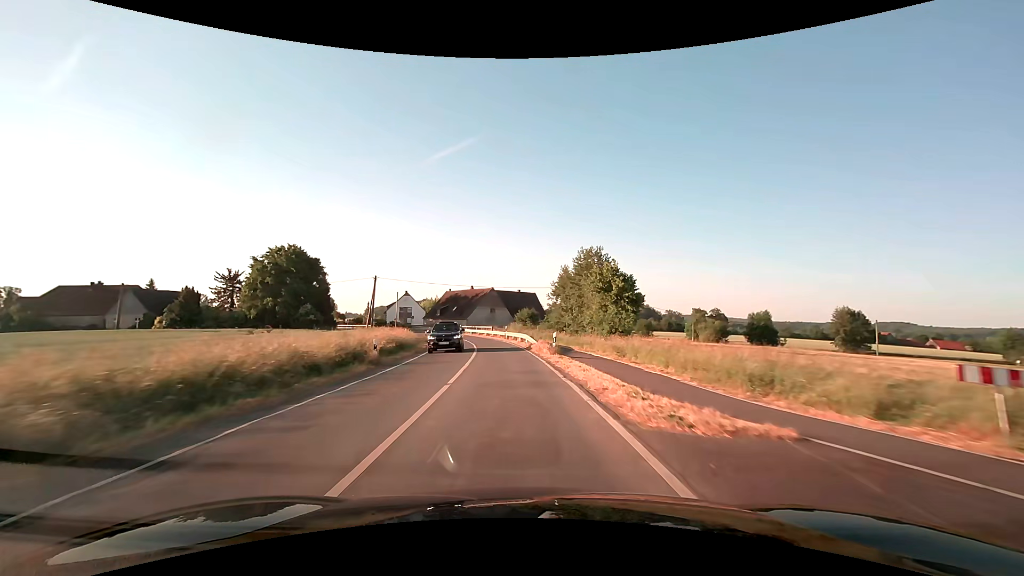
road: secondary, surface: asphalt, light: Day
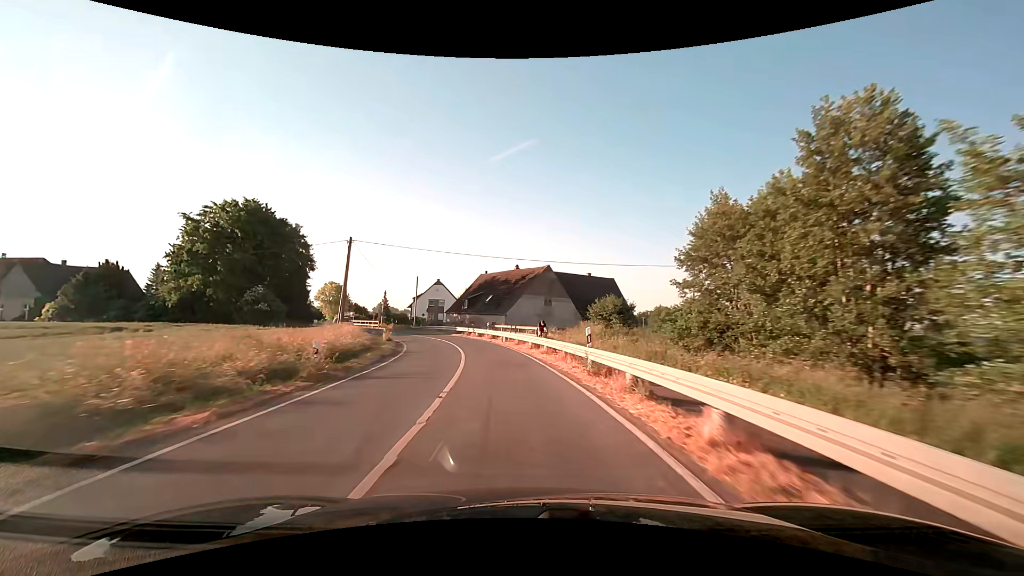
(-1.5, +32.7) m; -6°
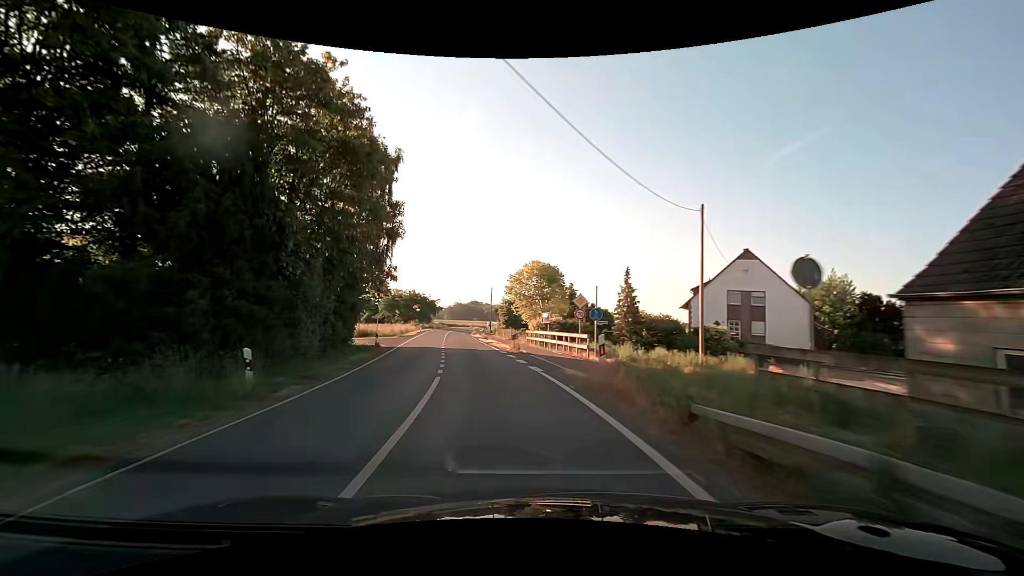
(-11.0, +52.4) m; -30°
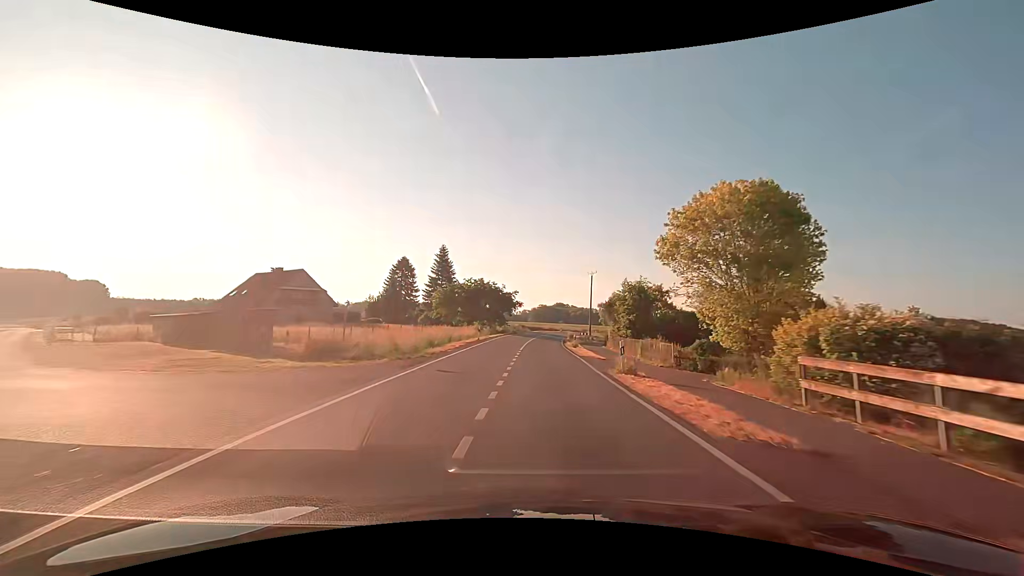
(-4.2, +31.0) m; -10°
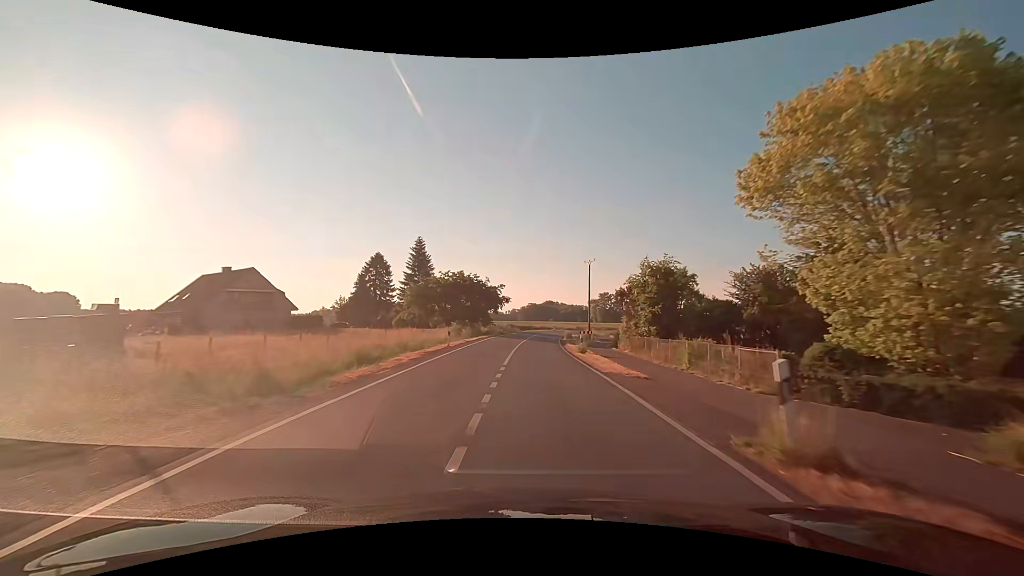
(+0.1, +10.5) m; +1°
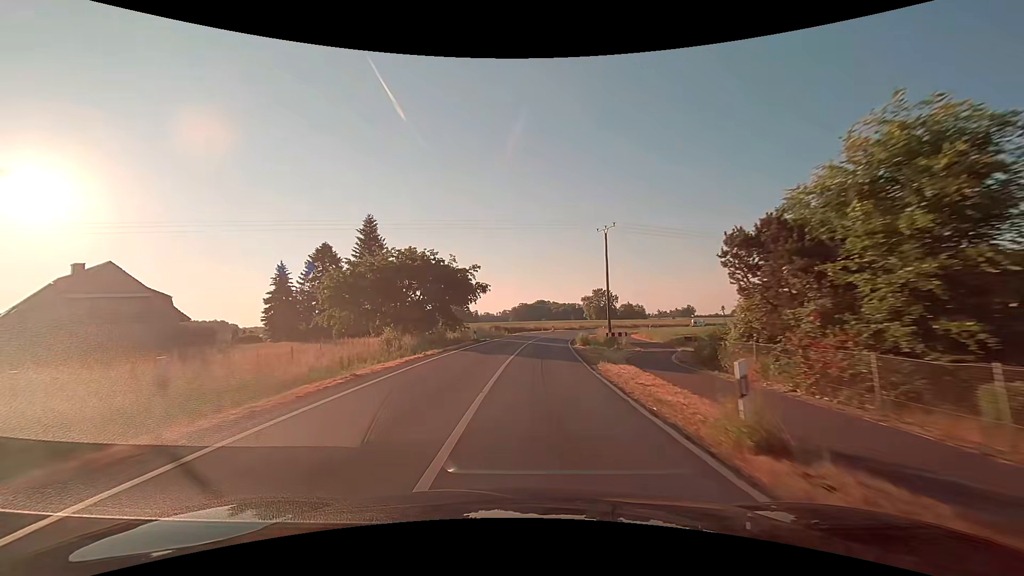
(+0.2, +21.2) m; +1°
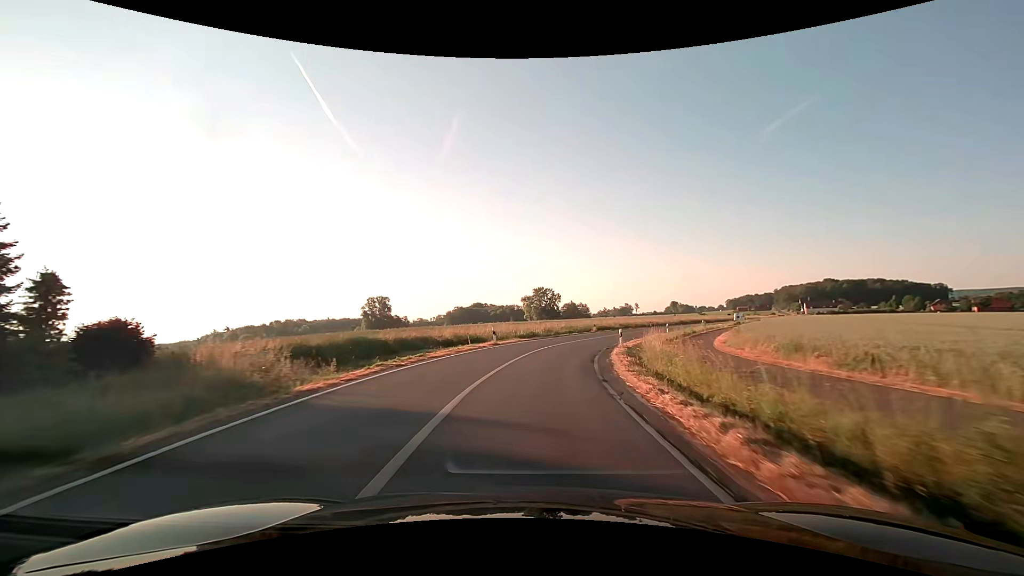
(+1.8, +42.9) m; +7°
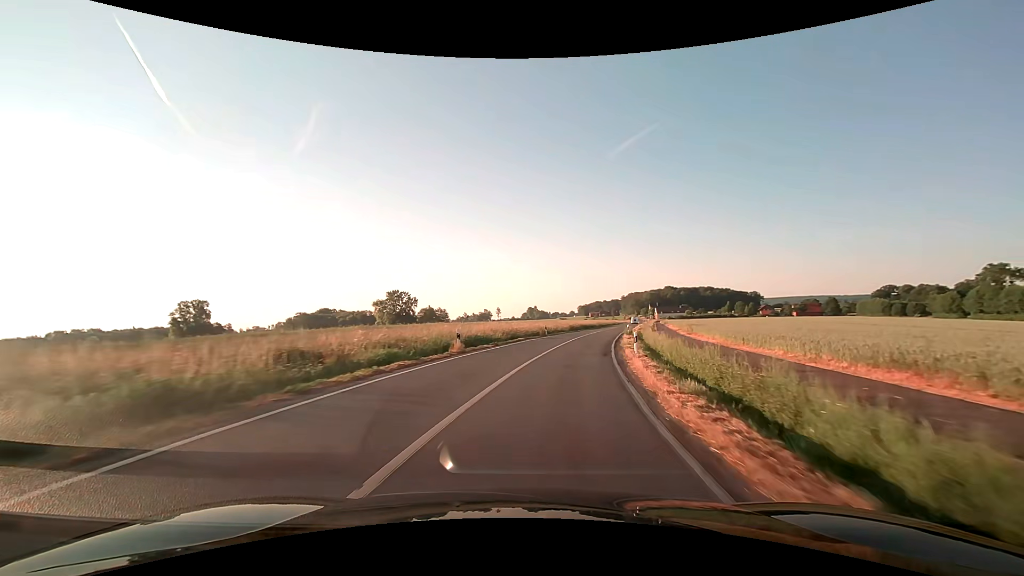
(+3.7, +32.1) m; +15°
(0, +10) (+2, +20) (+3, +30) (+5, +40) (+8, +49) (+10, +59) (+12, +69) (+15, +78) (+17, +88) (+20, +98) m
